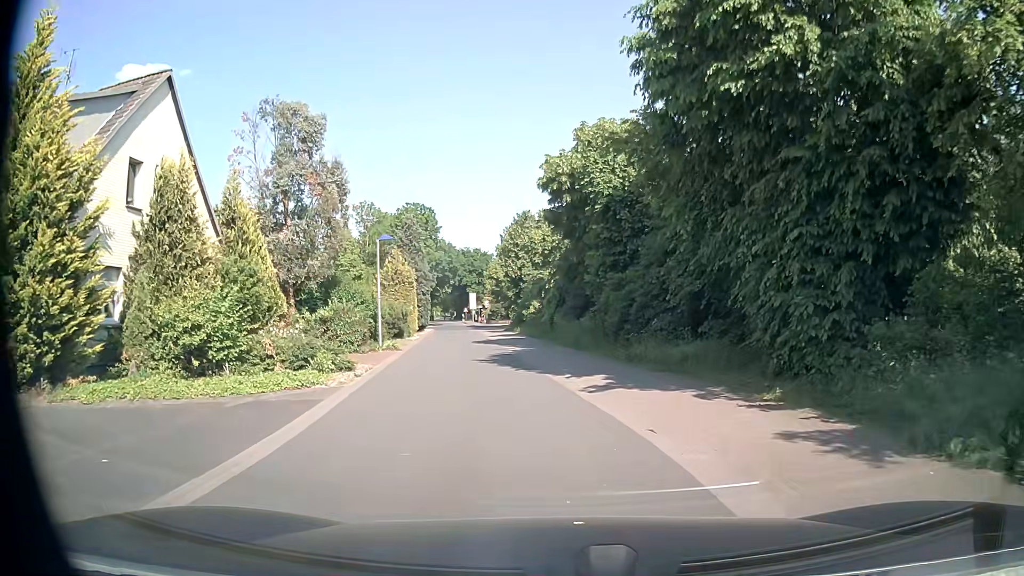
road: residential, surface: asphalt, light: Day
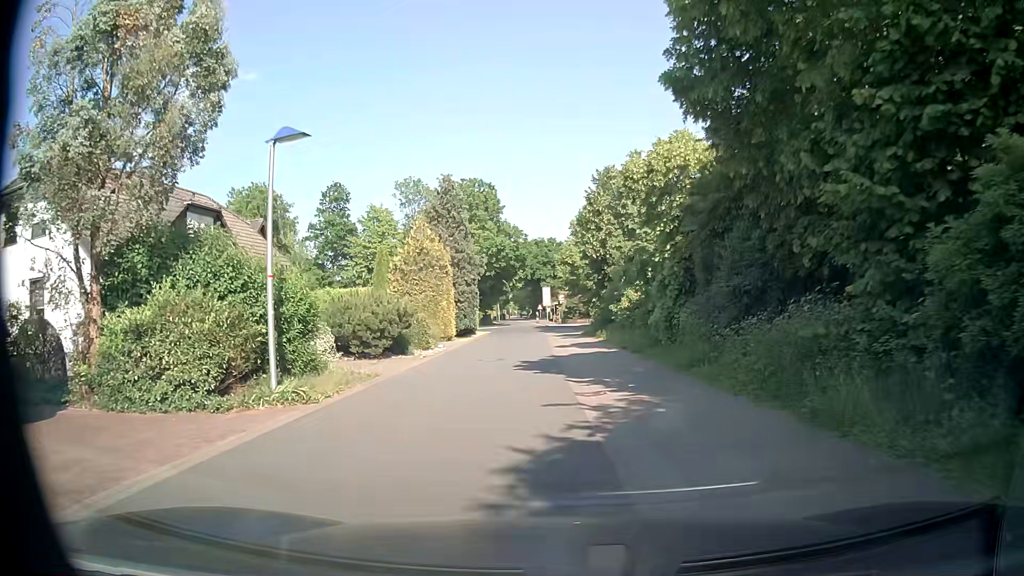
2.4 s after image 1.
(-0.9, +16.3) m; -7°
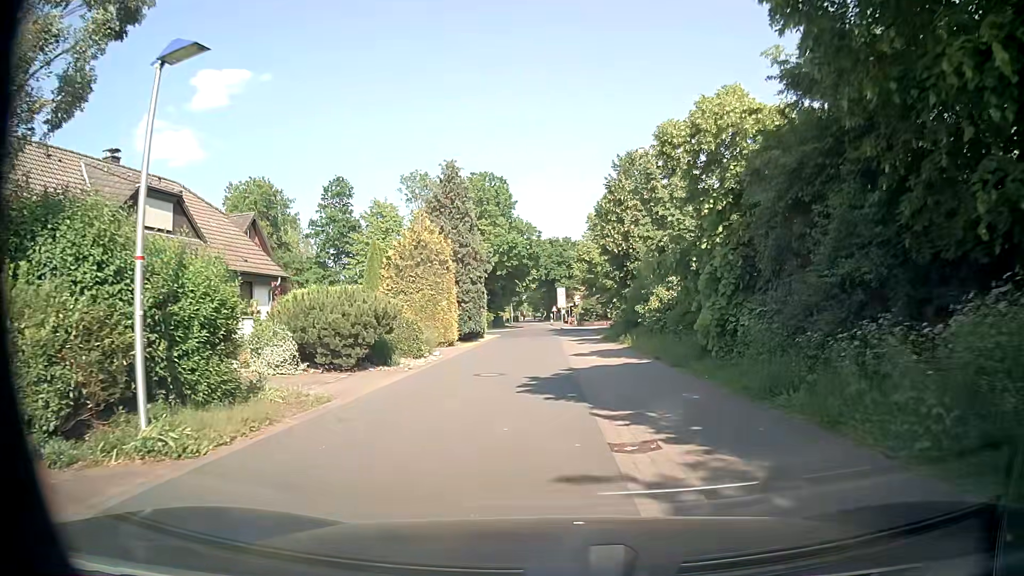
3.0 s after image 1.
(0.0, +4.3) m; -1°
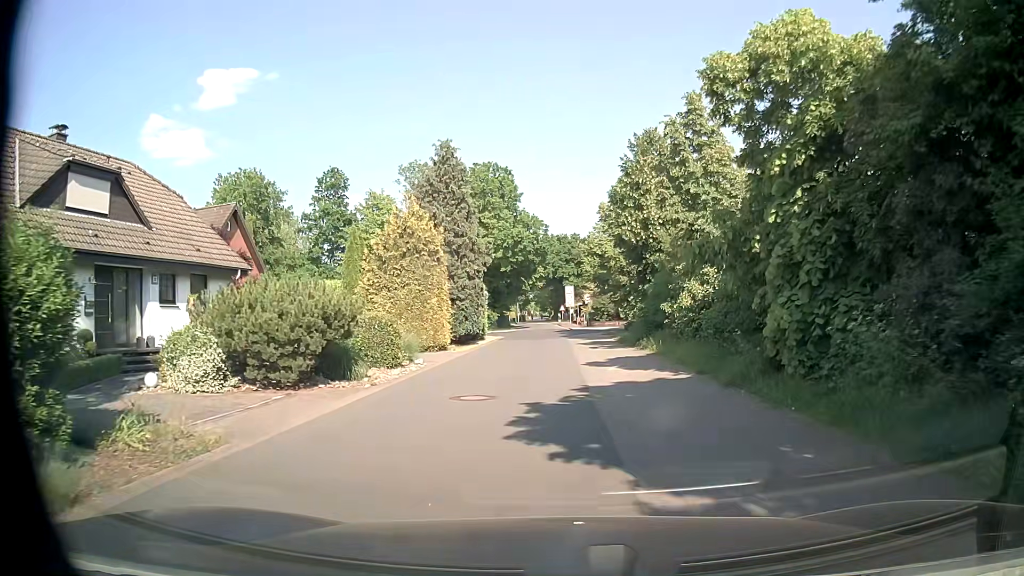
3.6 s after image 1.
(-0.1, +4.4) m; -2°
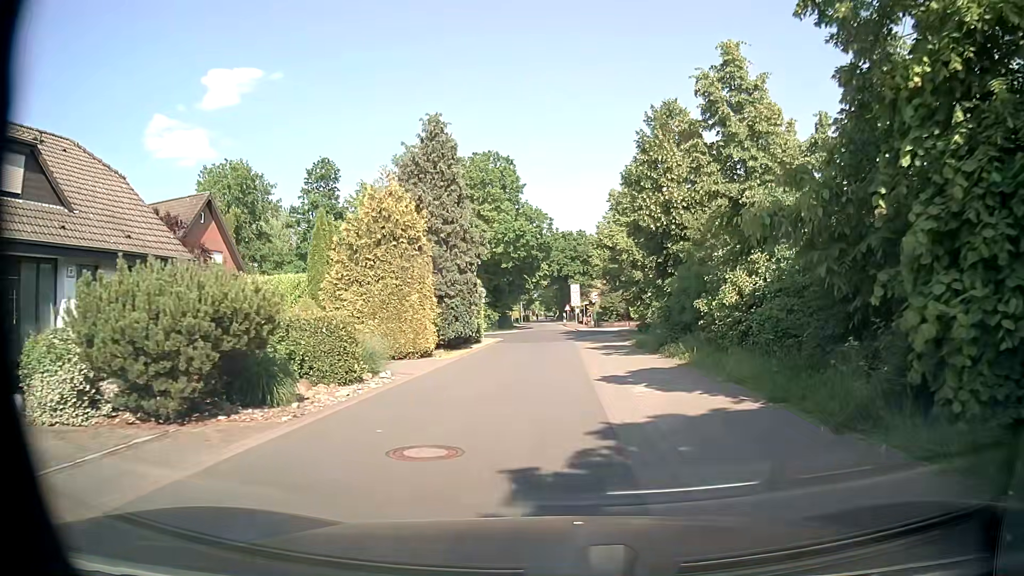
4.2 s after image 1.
(0.0, +4.4) m; 0°
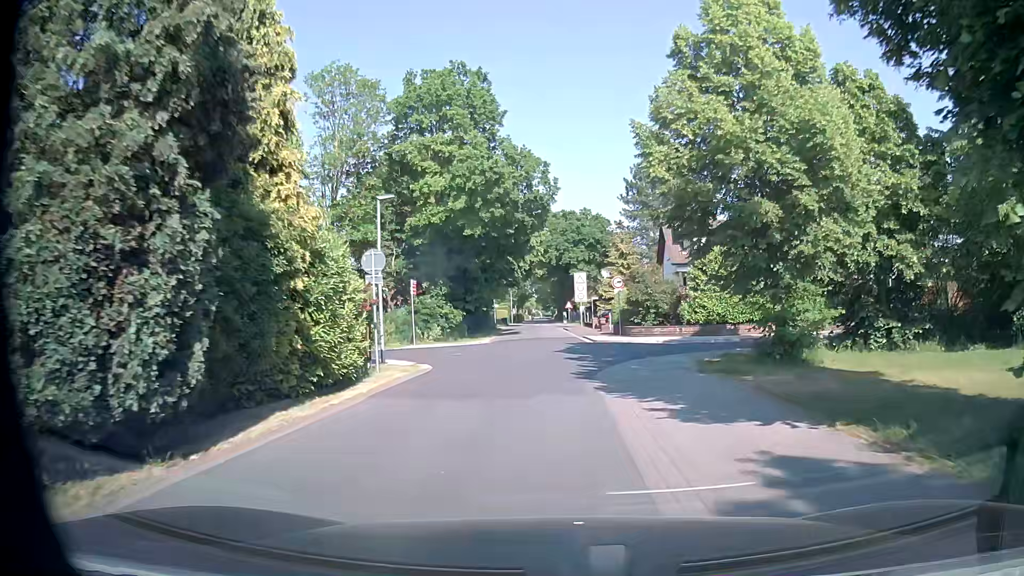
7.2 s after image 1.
(+0.1, +22.2) m; 0°
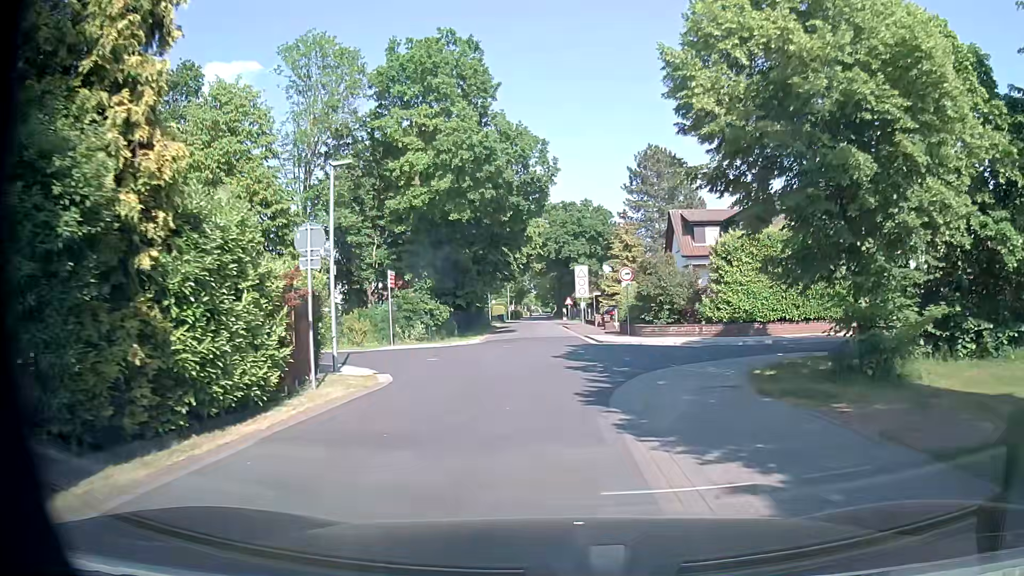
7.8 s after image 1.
(0.0, +4.2) m; -1°
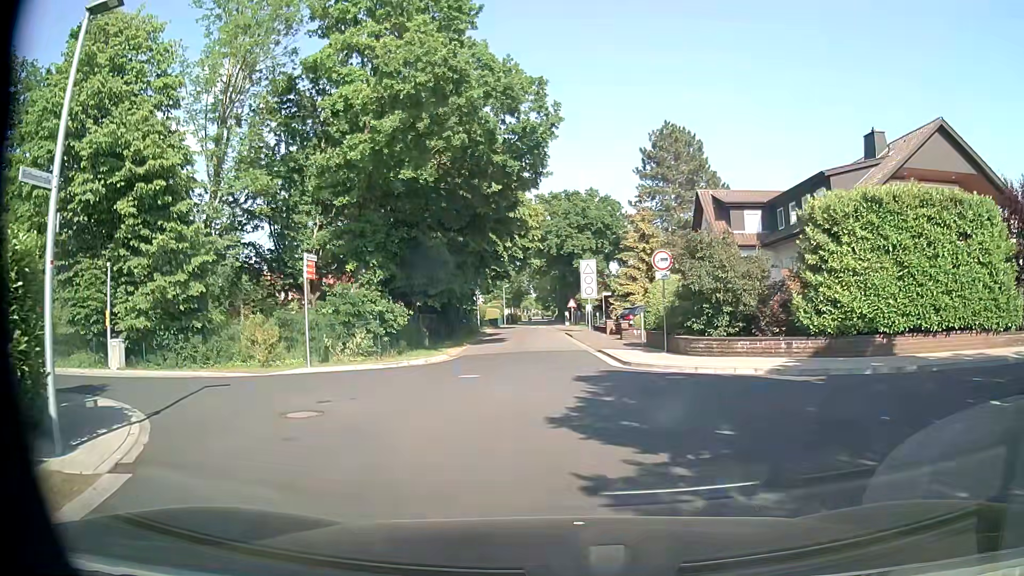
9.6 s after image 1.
(+0.2, +9.4) m; 0°
(0, +10) (0, +20) (0, +30) (0, +40) (0, +50) (-1, +60) (-1, +70) (-1, +80) (-1, +90) (-1, +100) m
